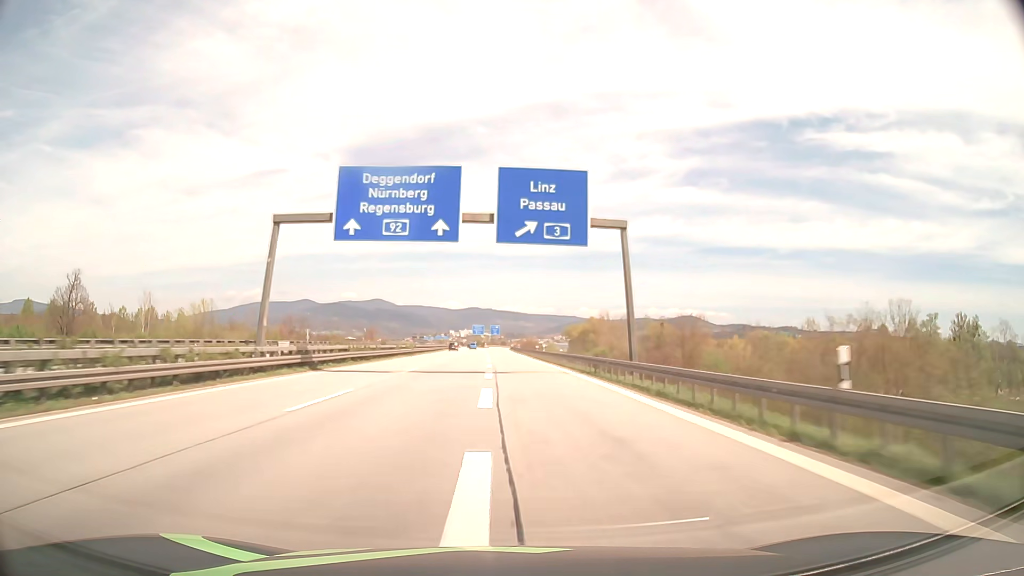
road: motorway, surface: asphalt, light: Day
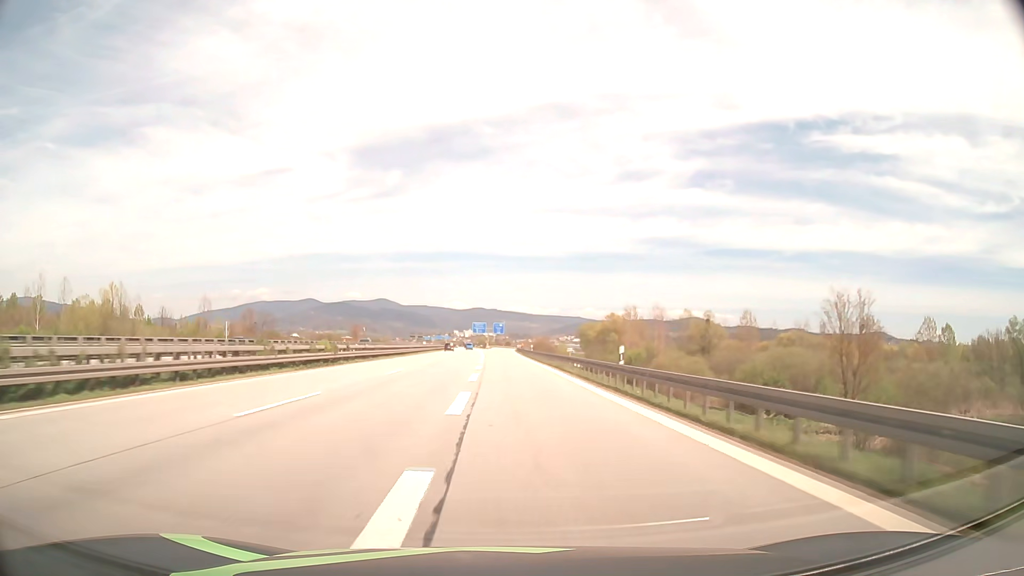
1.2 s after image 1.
(-0.1, +37.5) m; 0°
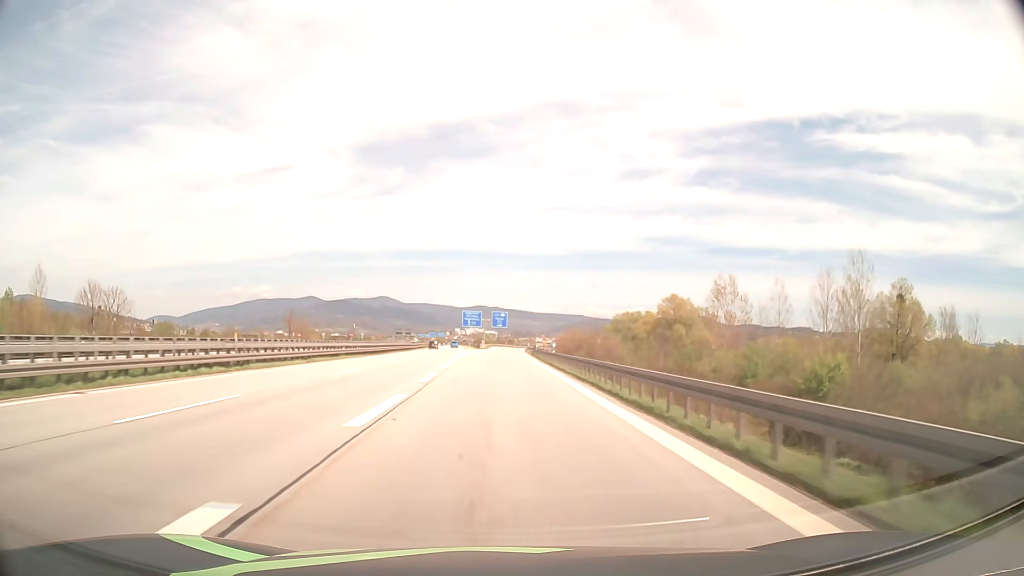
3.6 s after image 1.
(-0.3, +74.1) m; 0°
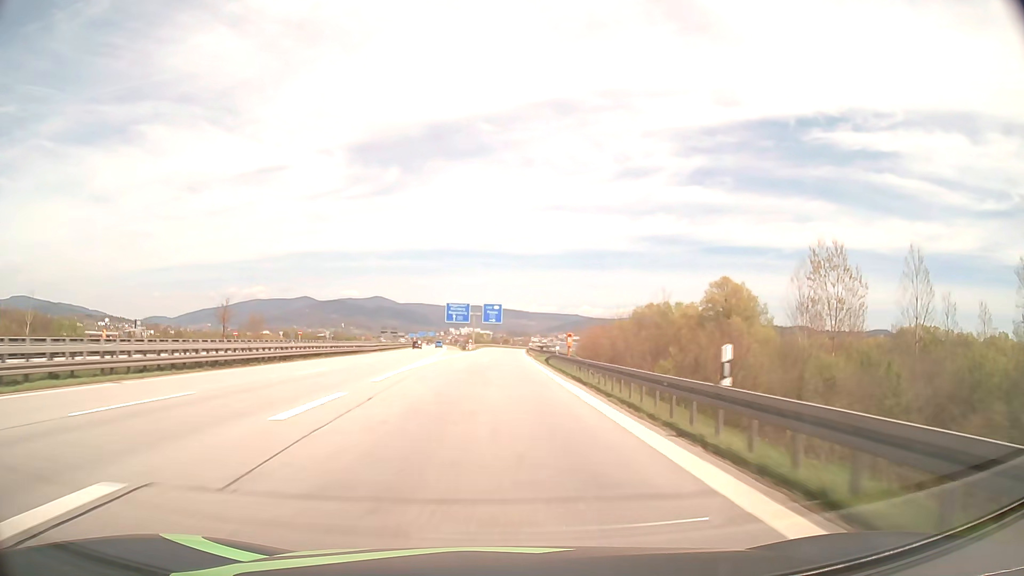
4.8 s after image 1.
(+0.1, +35.7) m; 0°
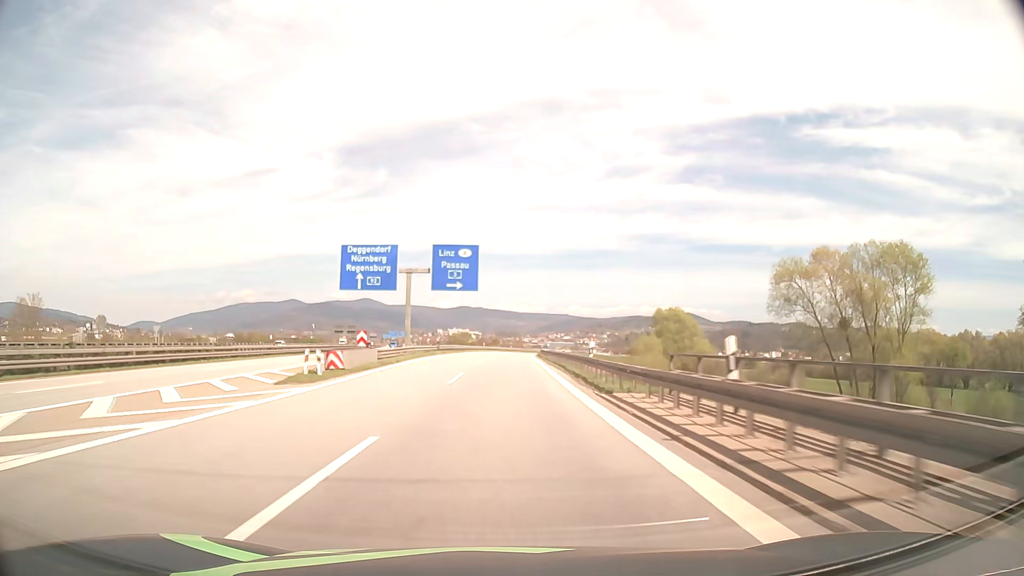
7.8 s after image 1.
(+0.7, +84.6) m; +1°
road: motorway_link
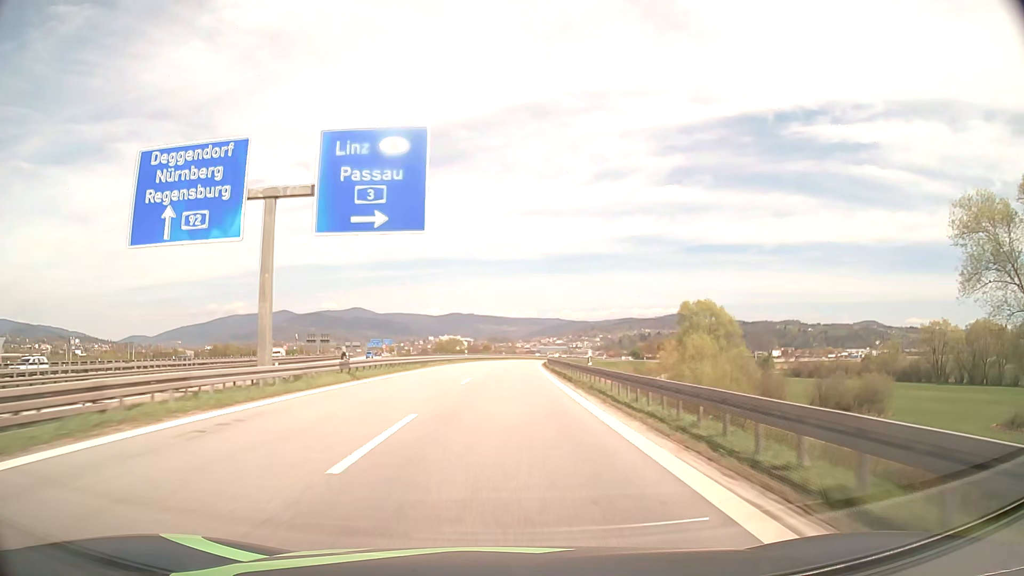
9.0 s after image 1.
(+0.2, +32.2) m; +1°
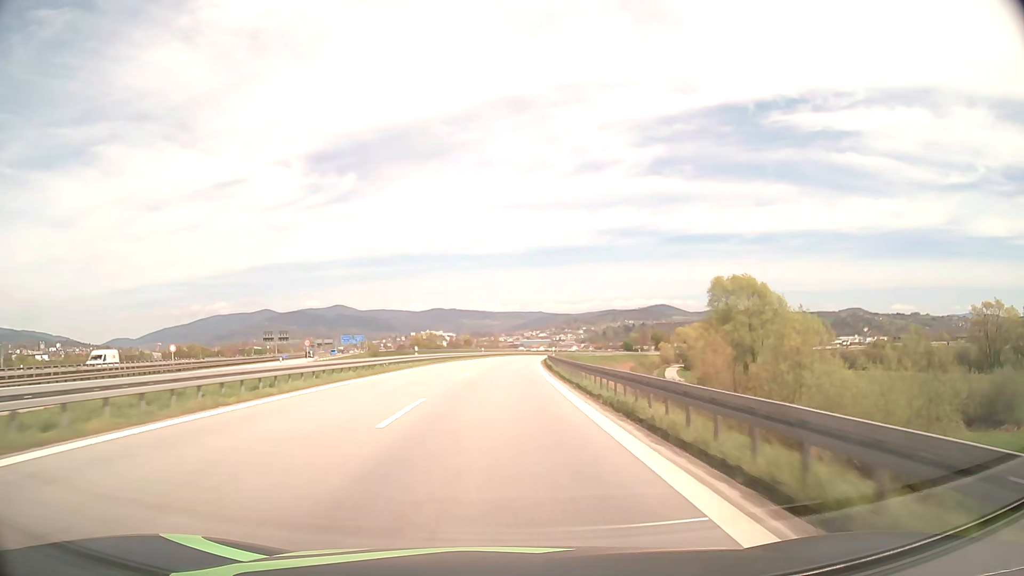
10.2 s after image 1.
(+0.4, +31.7) m; +1°
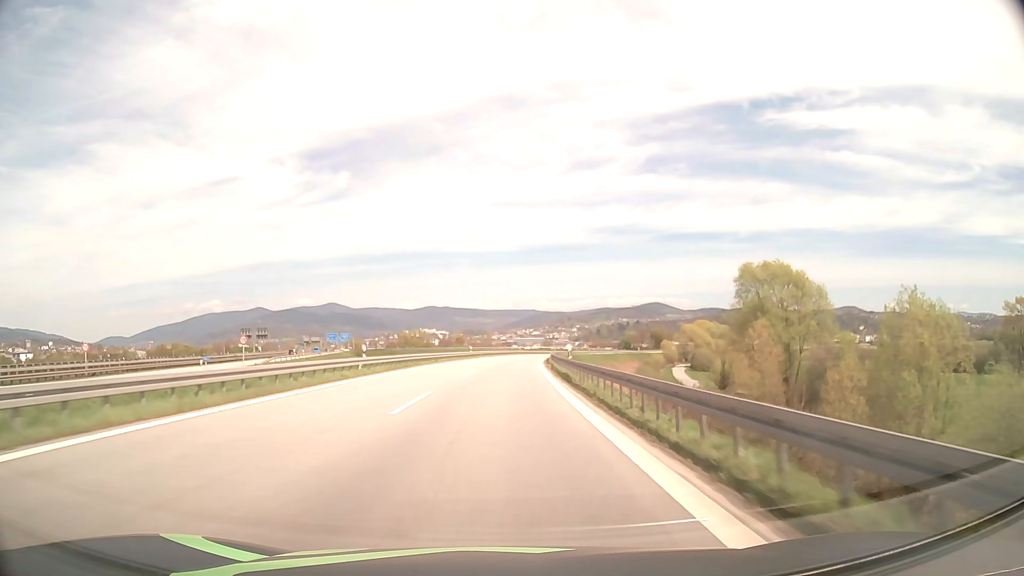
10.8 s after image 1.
(+0.1, +15.8) m; +1°
(0, +10) (0, +20) (0, +30) (+1, +40) (+1, +50) (+2, +60) (+2, +70) (+3, +80) (+4, +90) (+5, +100) m
